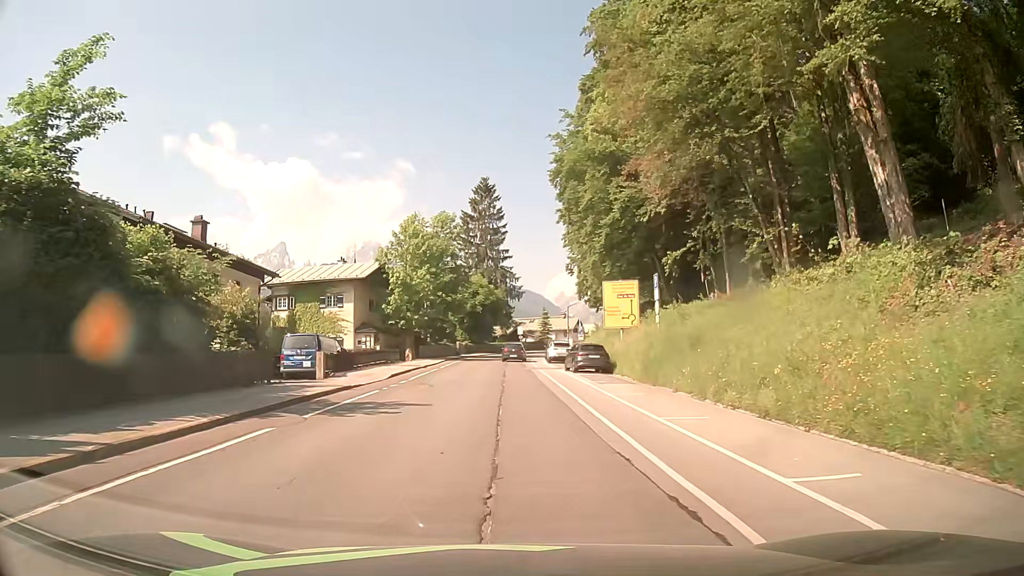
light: Day
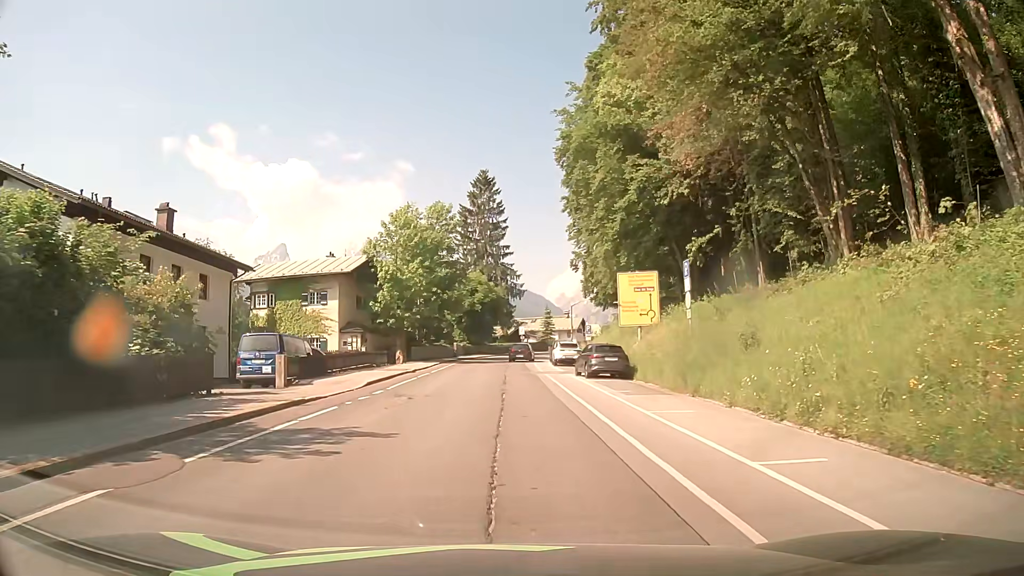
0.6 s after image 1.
(-0.1, +5.0) m; 0°
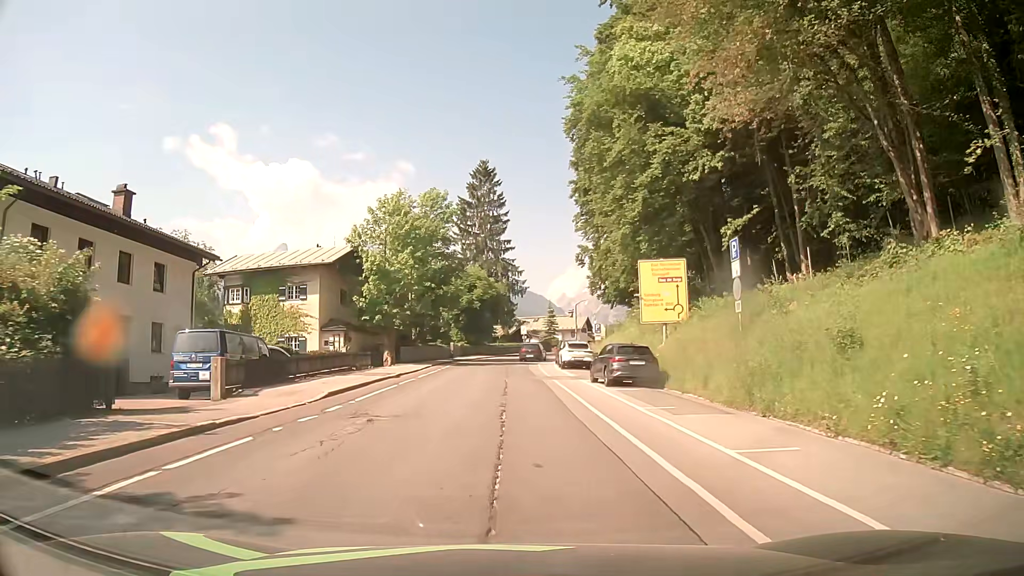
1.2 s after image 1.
(-0.1, +5.3) m; -1°
(0, +10) (0, +20) (0, +30) (0, +40) (+1, +50) (+3, +60) (+6, +69) (+10, +78) (+15, +87) (+23, +92) m
